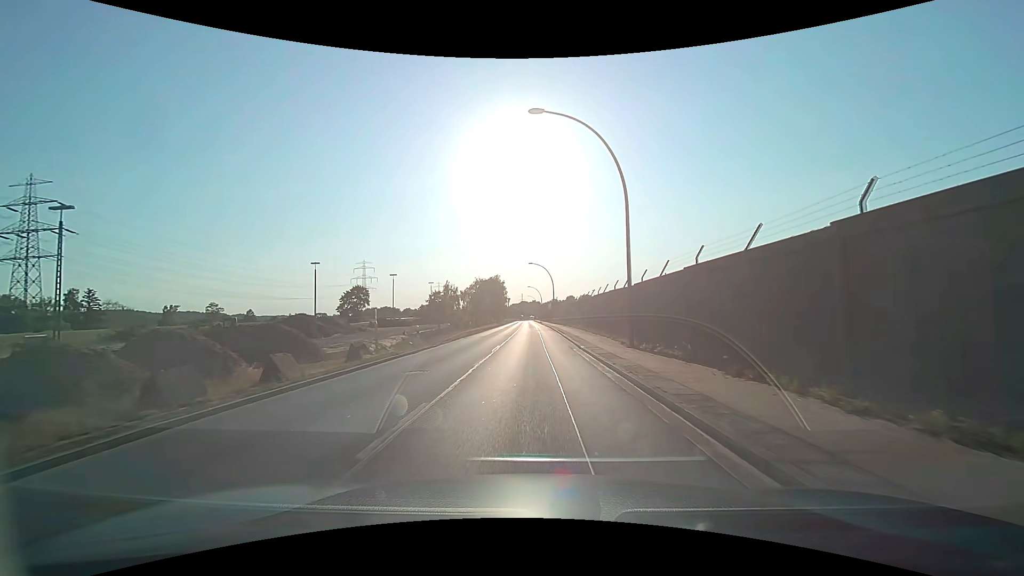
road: secondary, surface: asphalt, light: Day
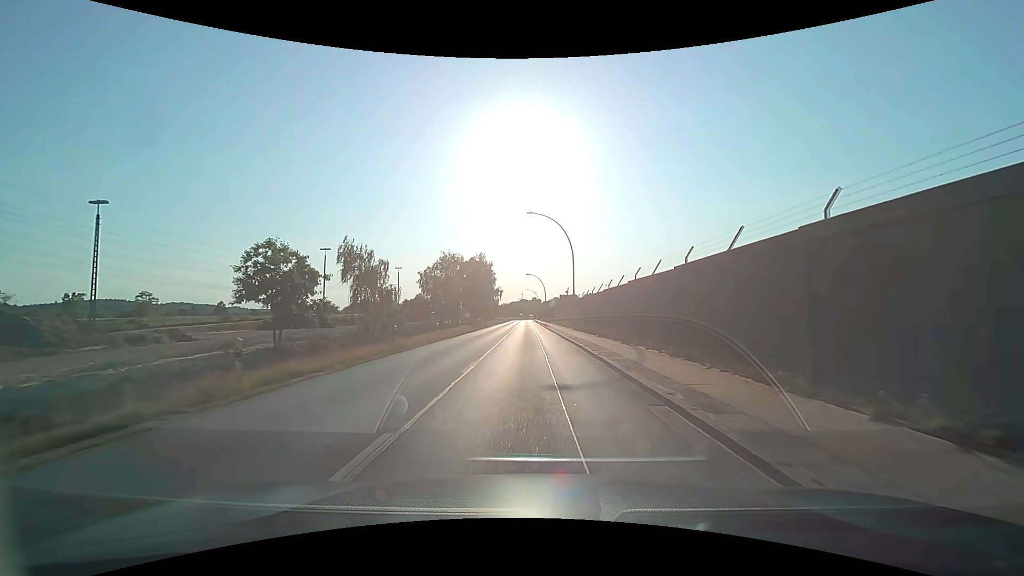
(-0.2, +38.4) m; 0°
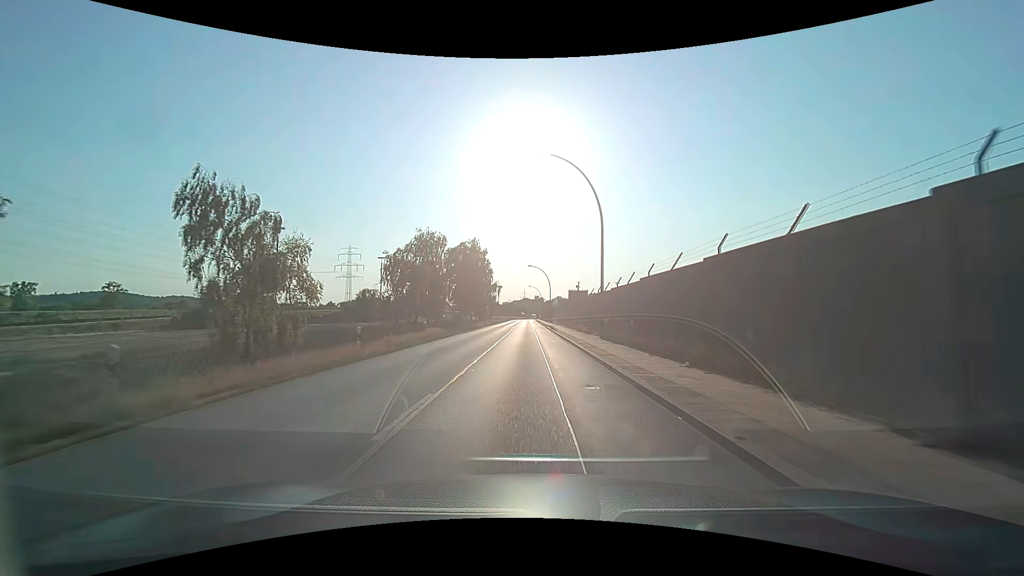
(0.0, +15.5) m; 0°
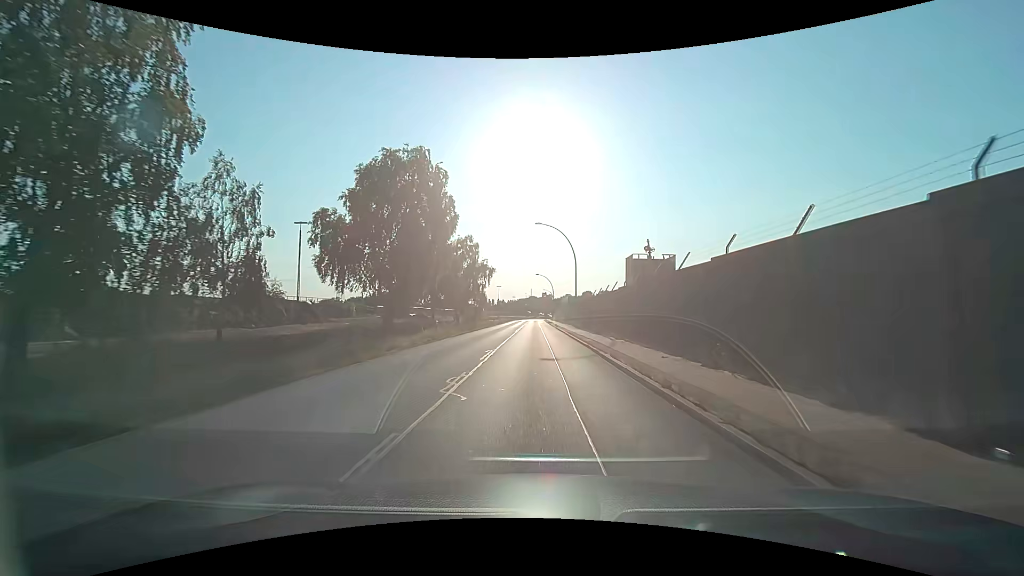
(-0.3, +38.9) m; -1°
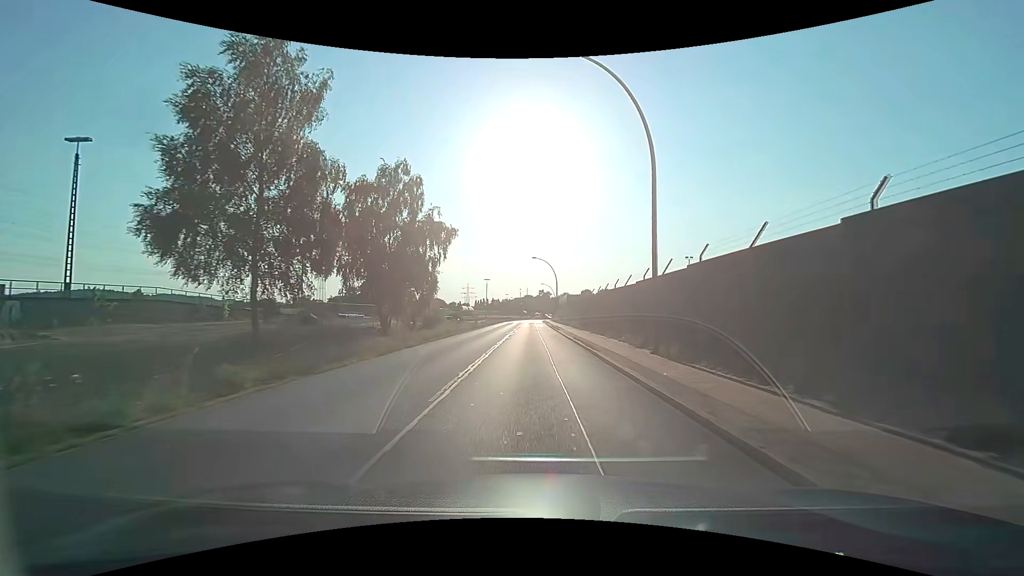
(0.0, +31.1) m; +1°
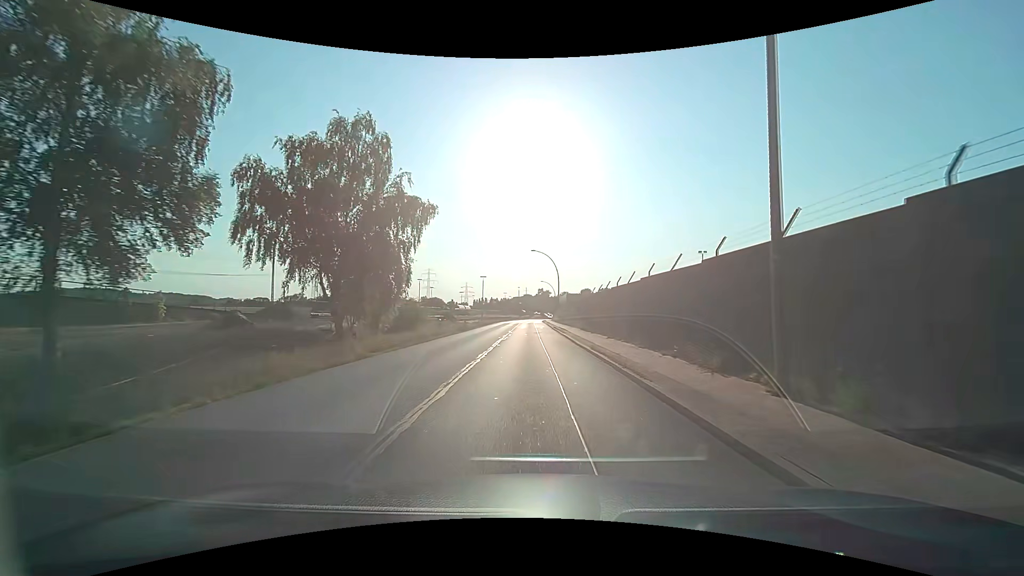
(0.0, +7.8) m; -1°
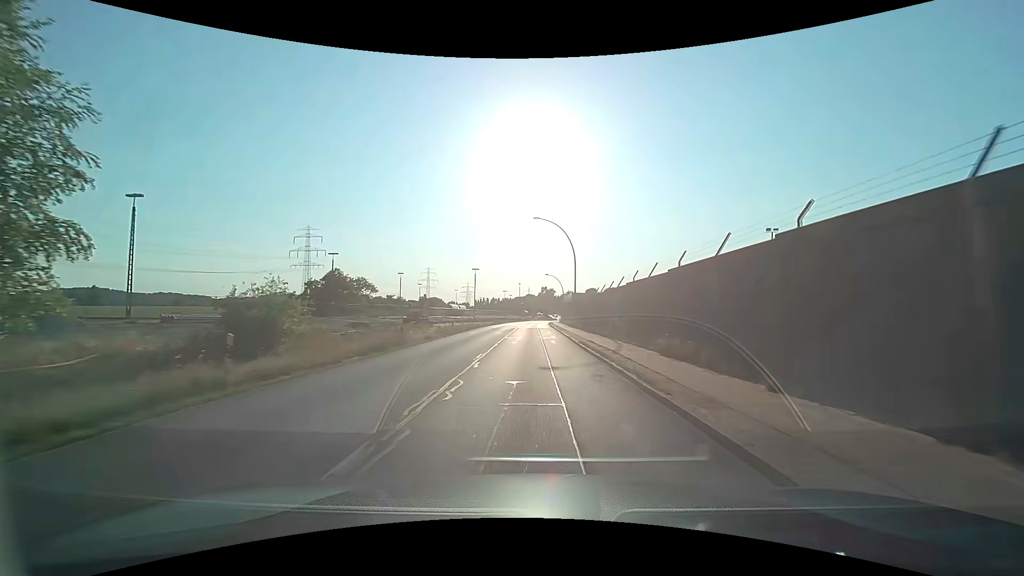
(+0.2, +23.3) m; 0°
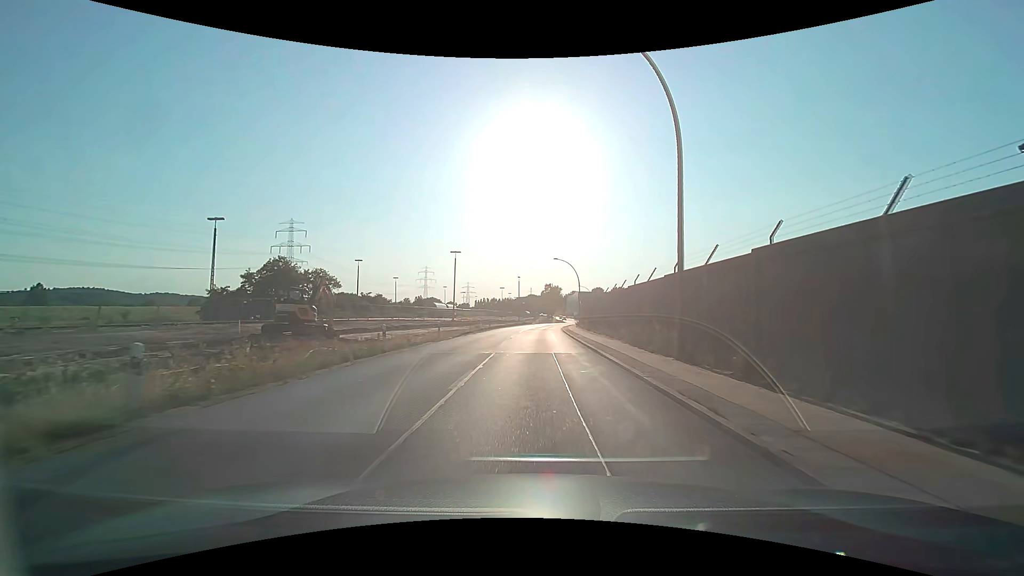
(-0.1, +31.0) m; 0°
(0, +10) (0, +20) (0, +30) (+1, +40) (+1, +50) (+2, +60) (+3, +70) (+4, +80) (+5, +90) (+6, +100) m
